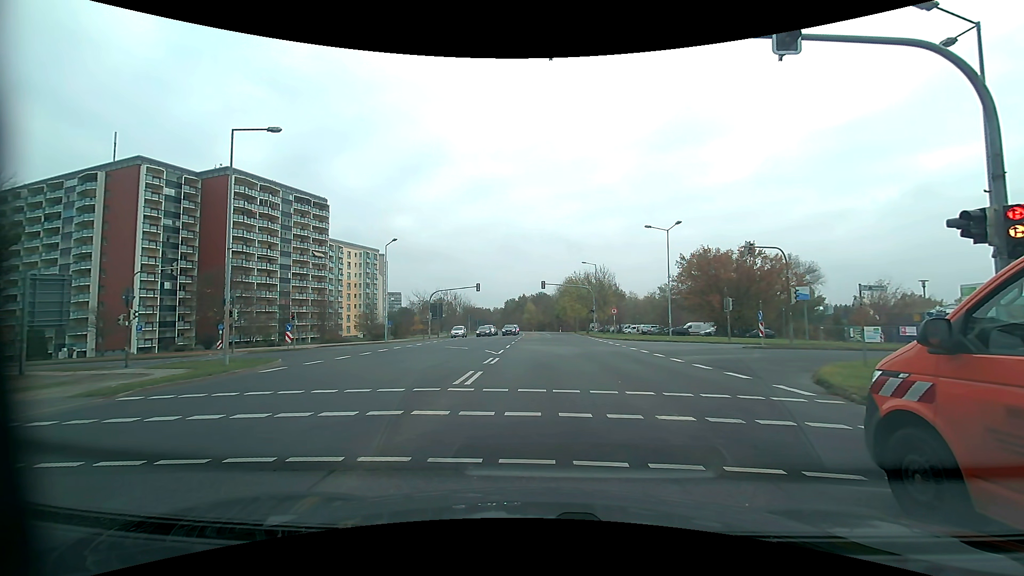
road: secondary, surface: asphalt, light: Day
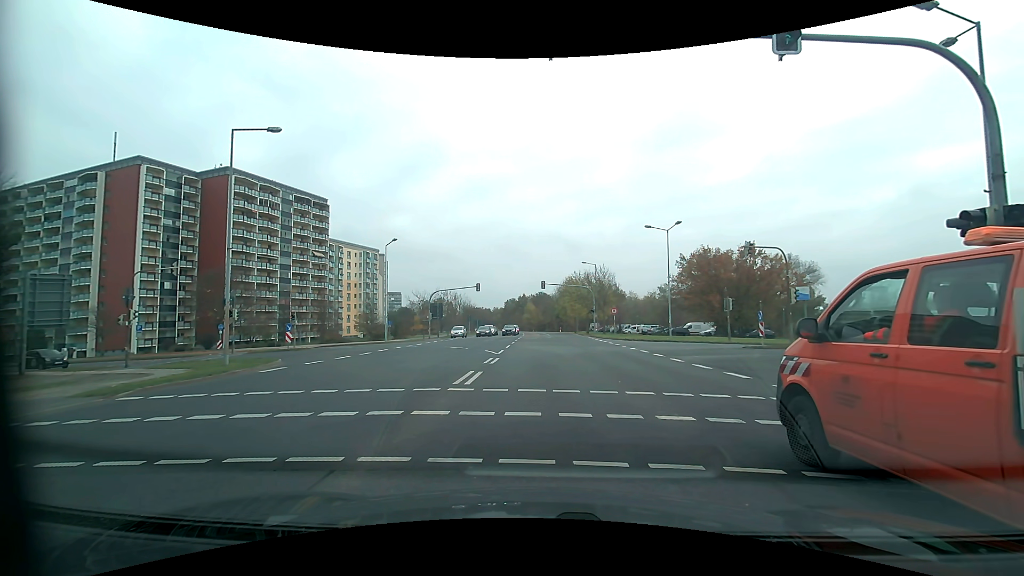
(0.0, 0.0) m; 0°
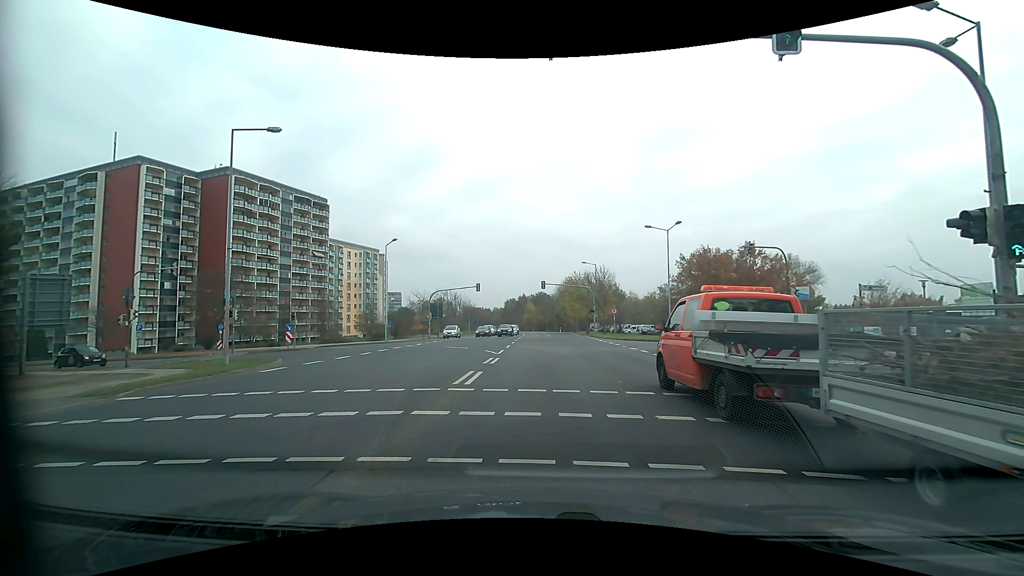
(0.0, 0.0) m; 0°
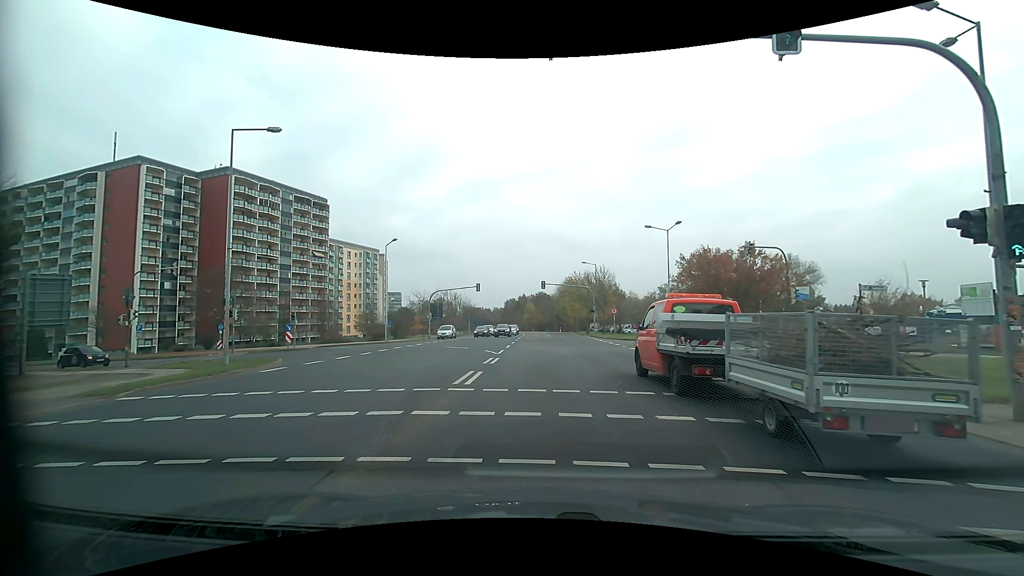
(0.0, 0.0) m; 0°
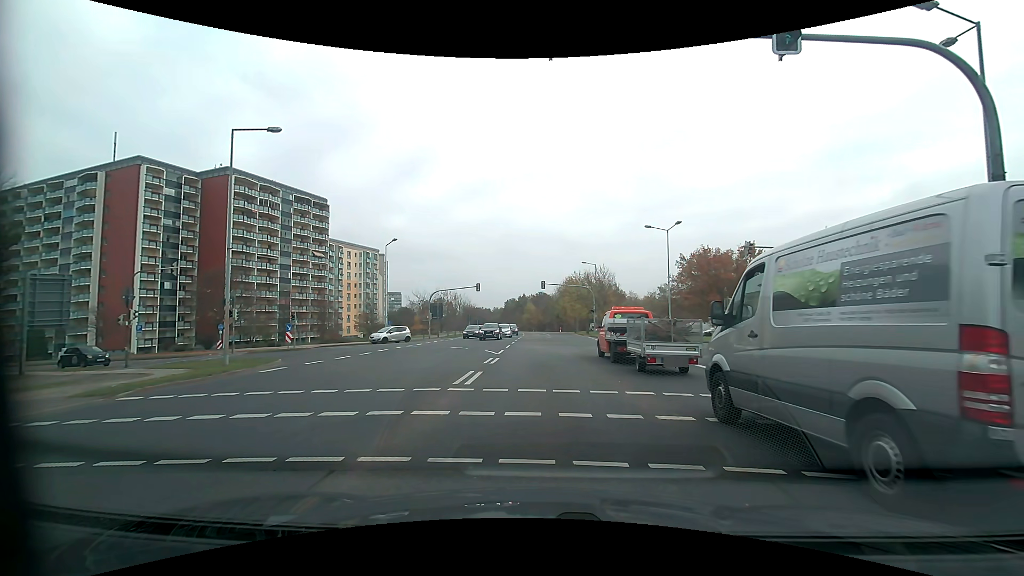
(0.0, 0.0) m; 0°
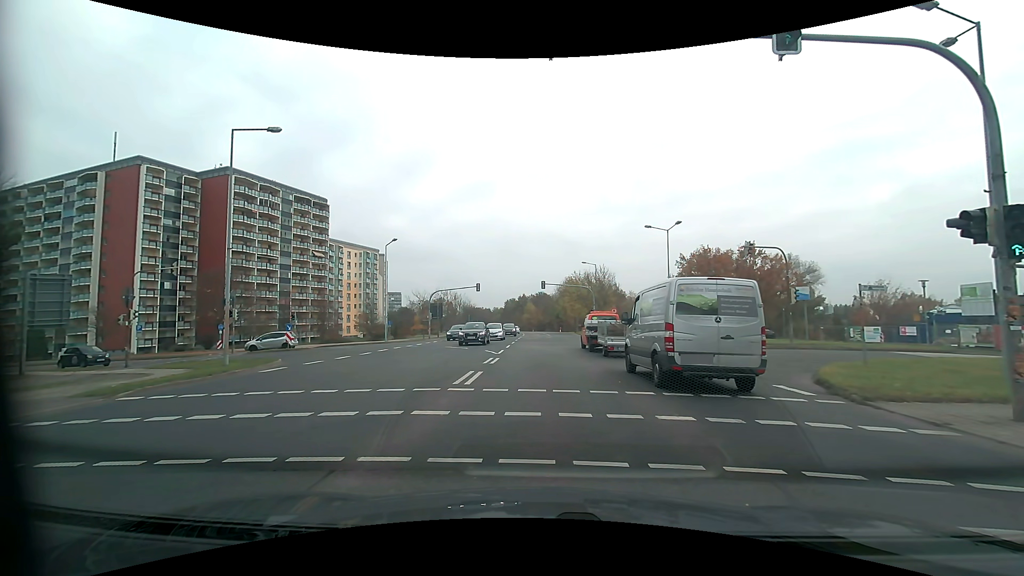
(0.0, 0.0) m; 0°
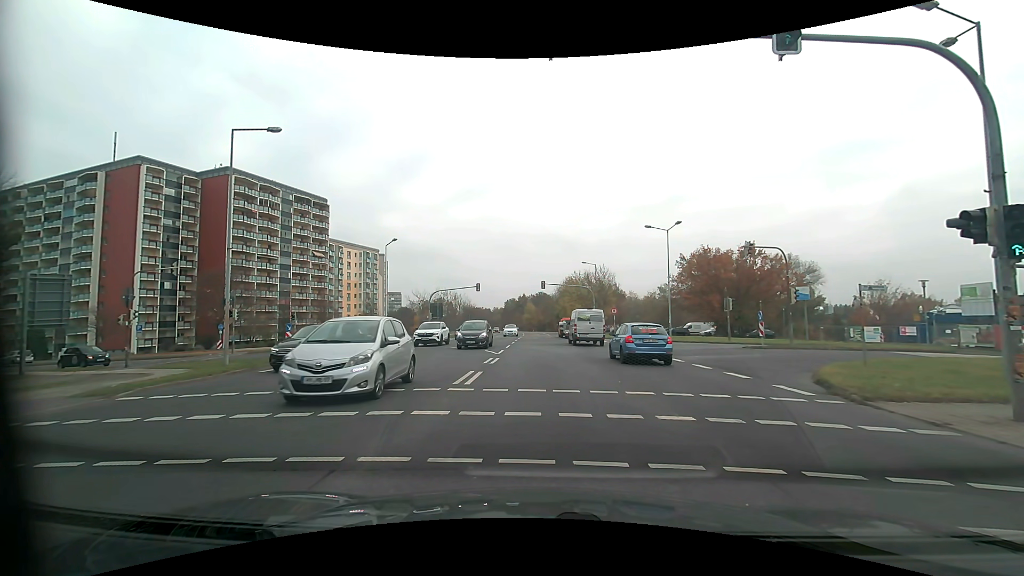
(0.0, 0.0) m; 0°
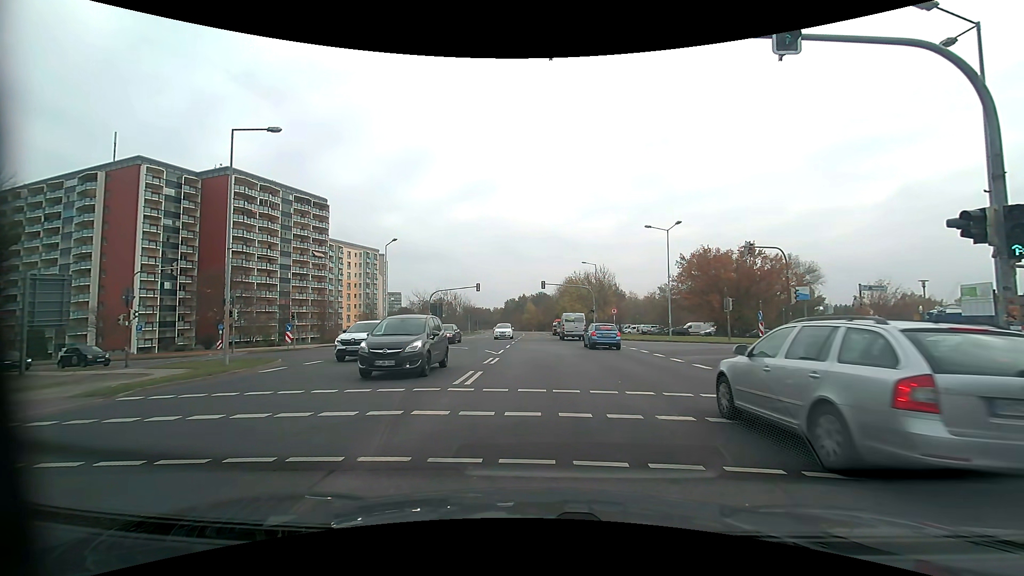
(0.0, 0.0) m; 0°
(0, +10) (0, +20) (-2, +30) (-8, +38) (-17, +42) (-27, +44) (-36, +47) (-46, +50) (-56, +52) (-65, +55) m
